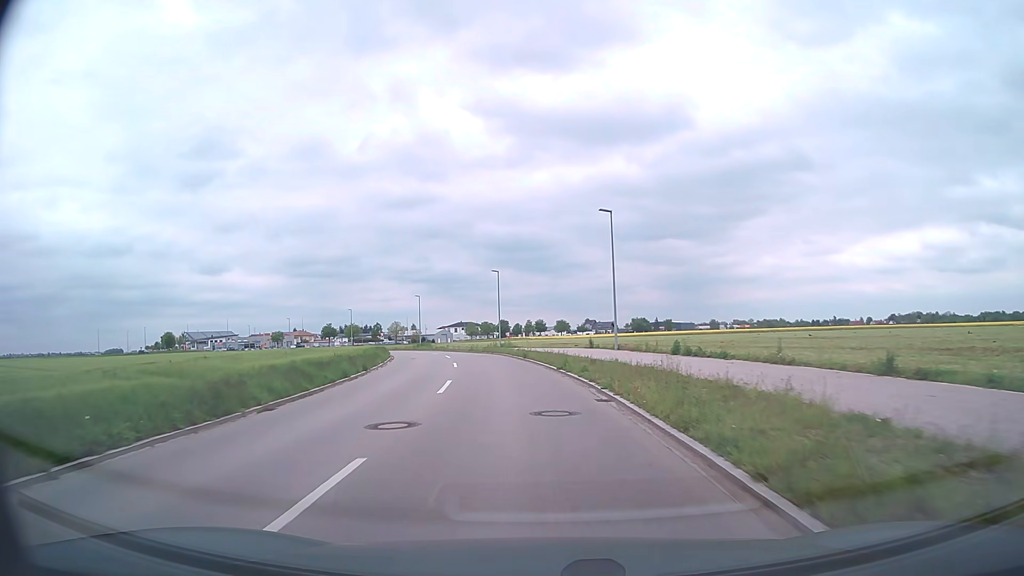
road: tertiary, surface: asphalt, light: Day
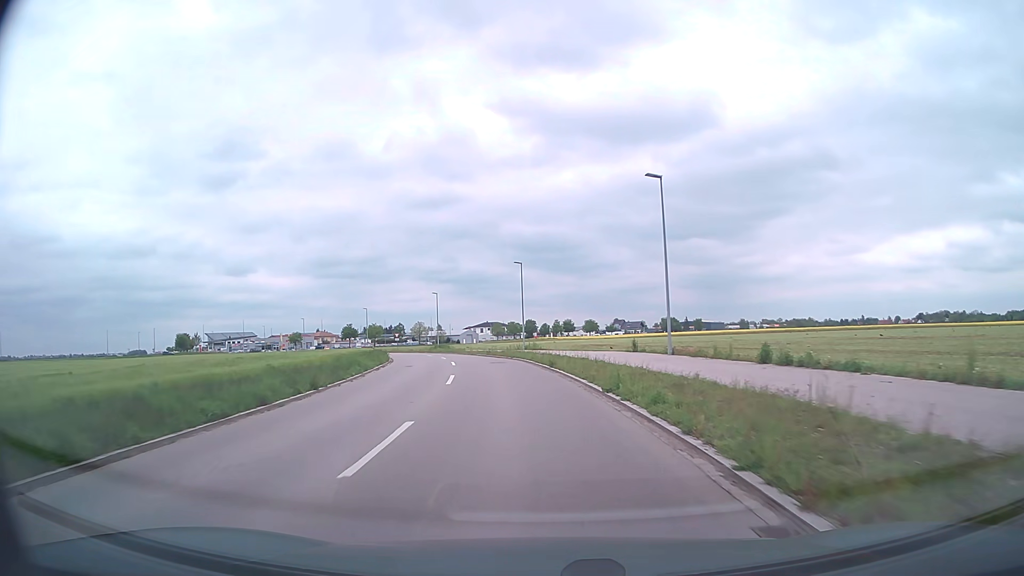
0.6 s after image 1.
(-0.2, +9.0) m; -2°
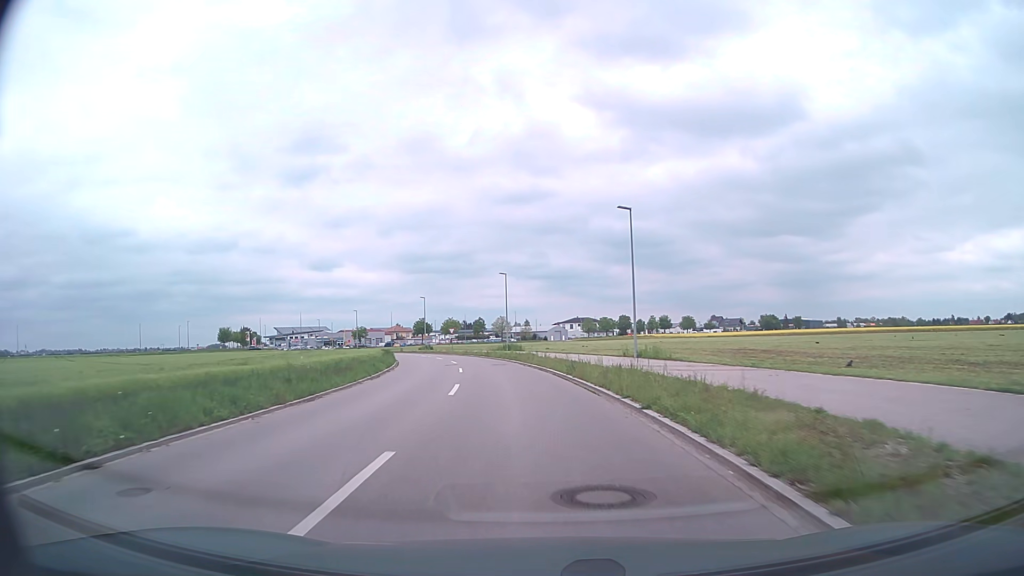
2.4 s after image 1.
(-1.8, +26.9) m; -8°
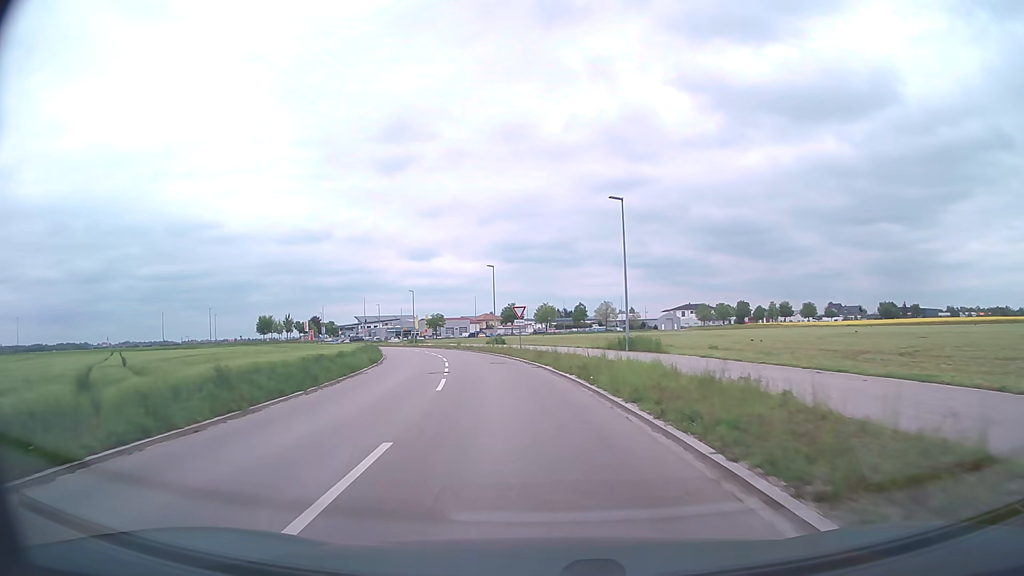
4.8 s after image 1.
(-2.8, +35.6) m; -9°
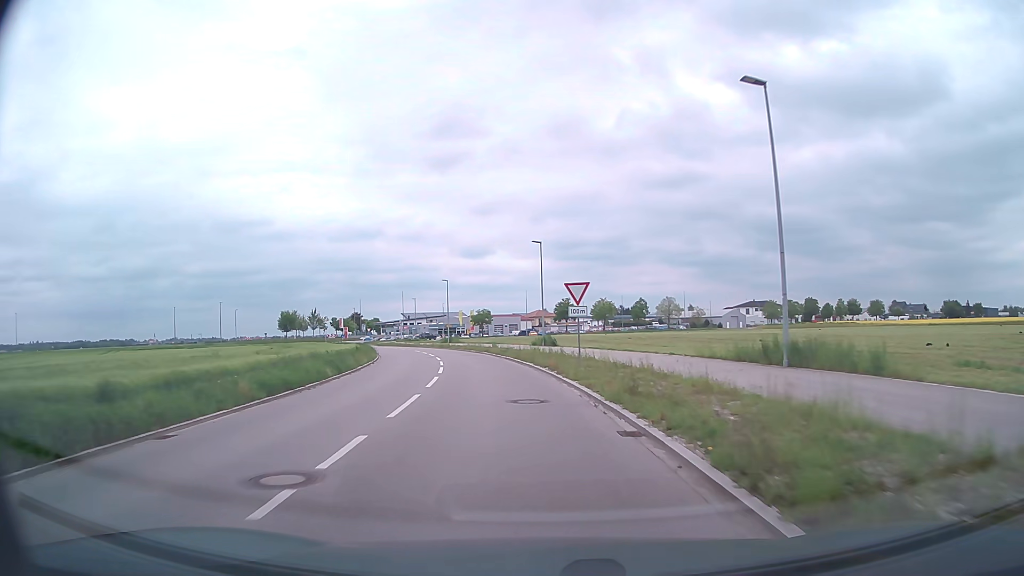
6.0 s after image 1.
(-0.7, +17.6) m; -5°
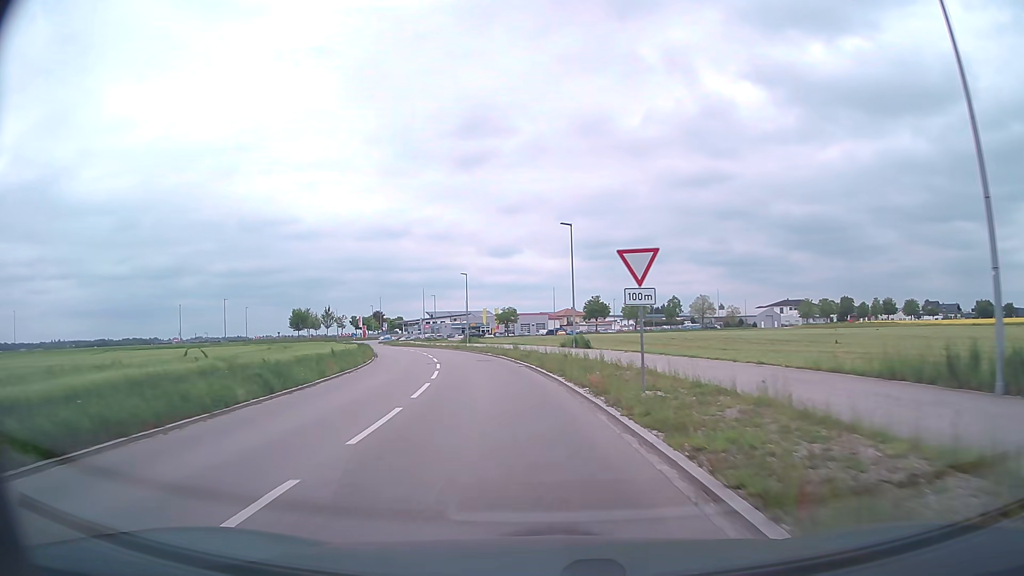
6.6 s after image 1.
(-0.2, +8.7) m; -2°
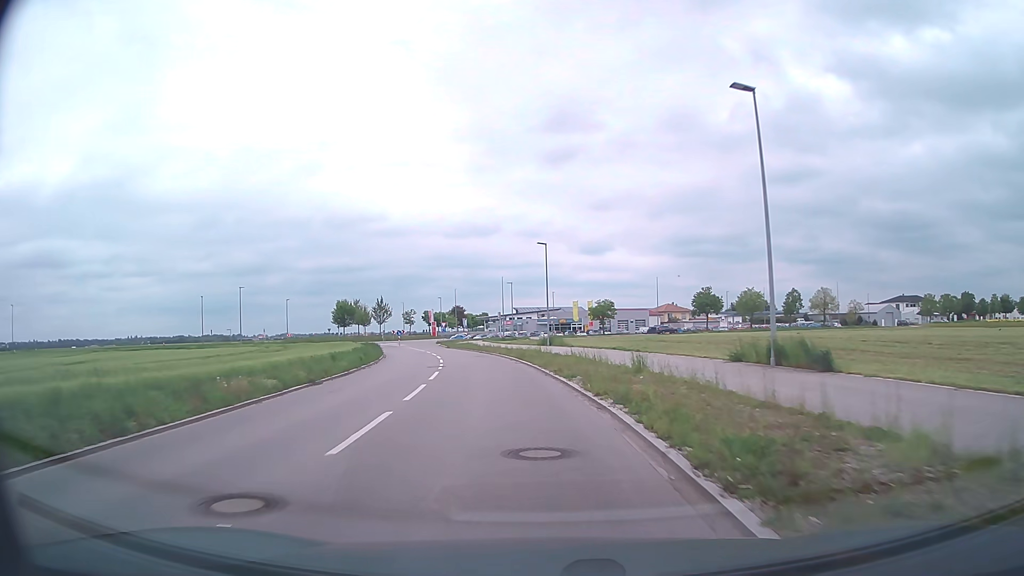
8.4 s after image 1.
(-1.8, +25.6) m; -8°
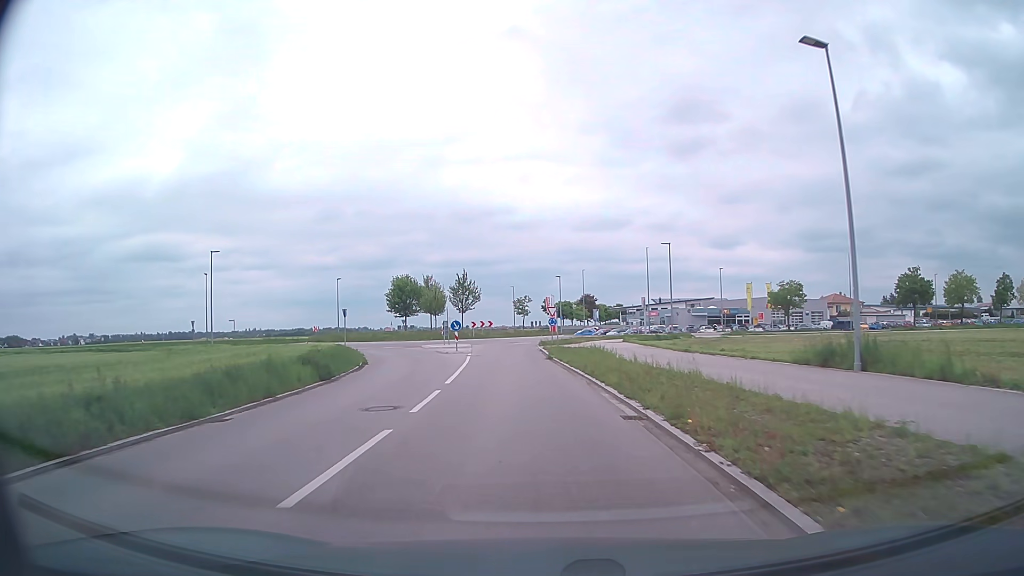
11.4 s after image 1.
(-3.8, +38.1) m; -11°
